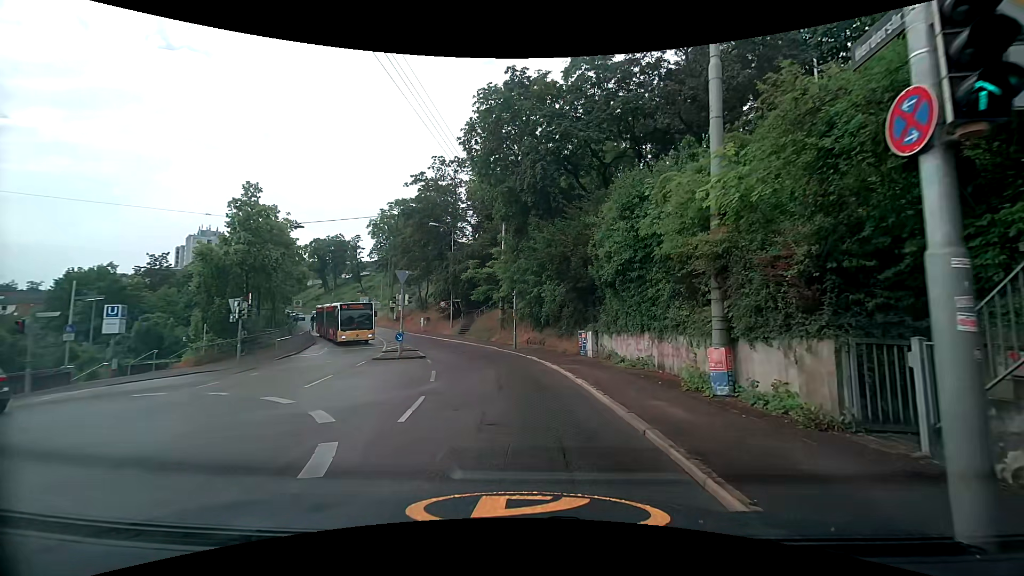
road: secondary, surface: asphalt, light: Day
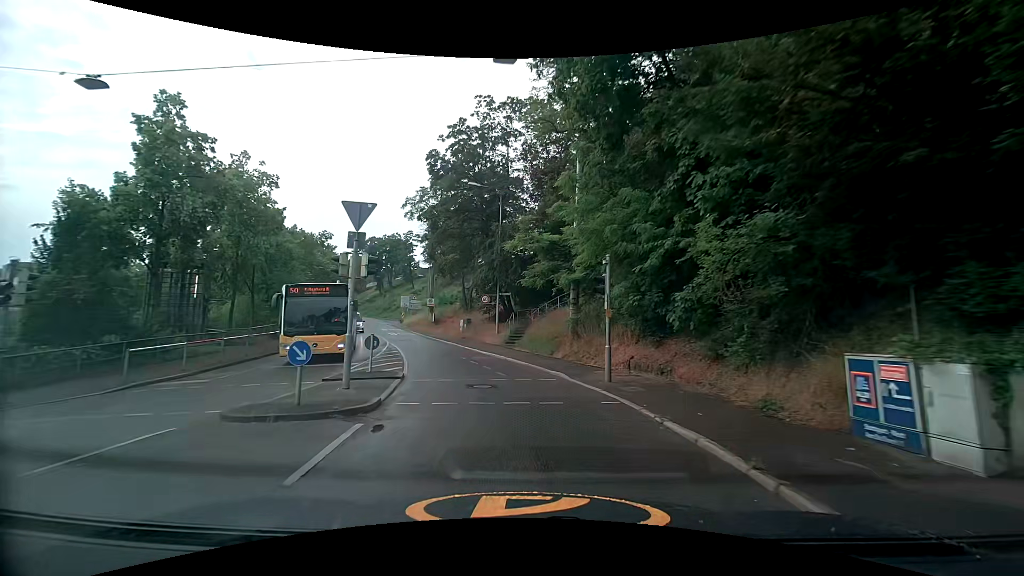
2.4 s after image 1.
(-1.3, +16.0) m; -9°
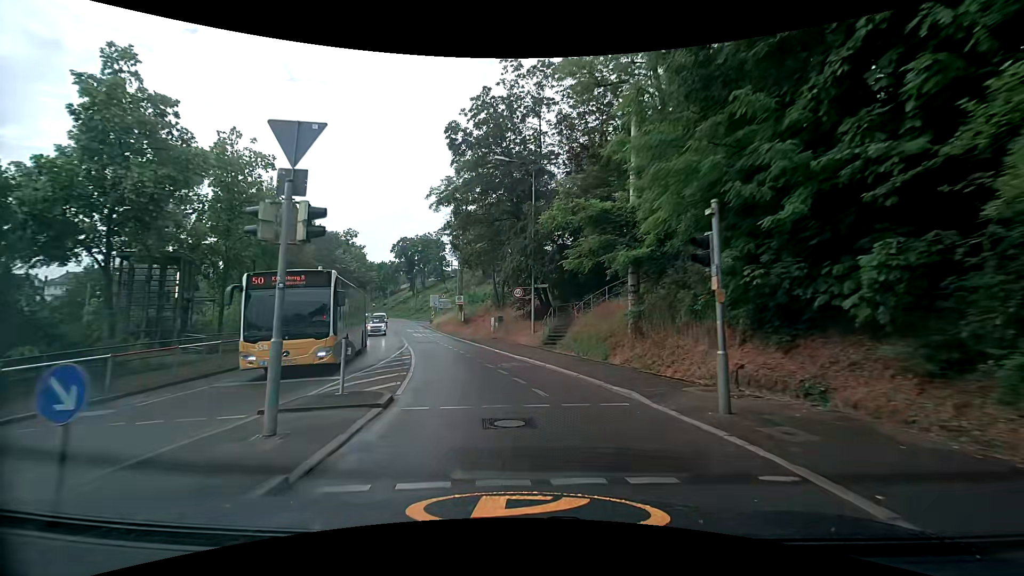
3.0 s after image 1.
(-0.1, +5.2) m; -4°
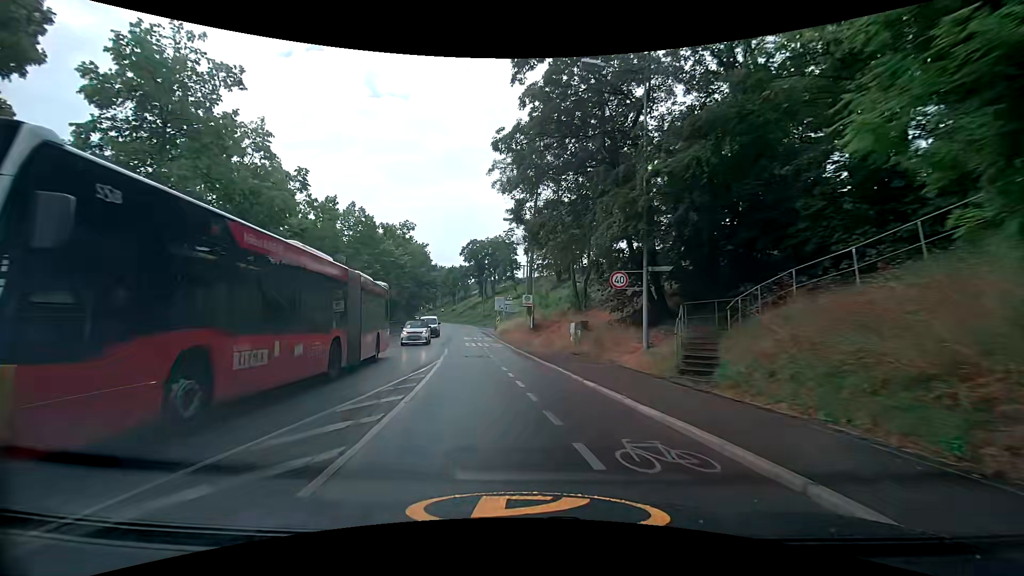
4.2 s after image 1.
(-0.9, +11.1) m; -7°
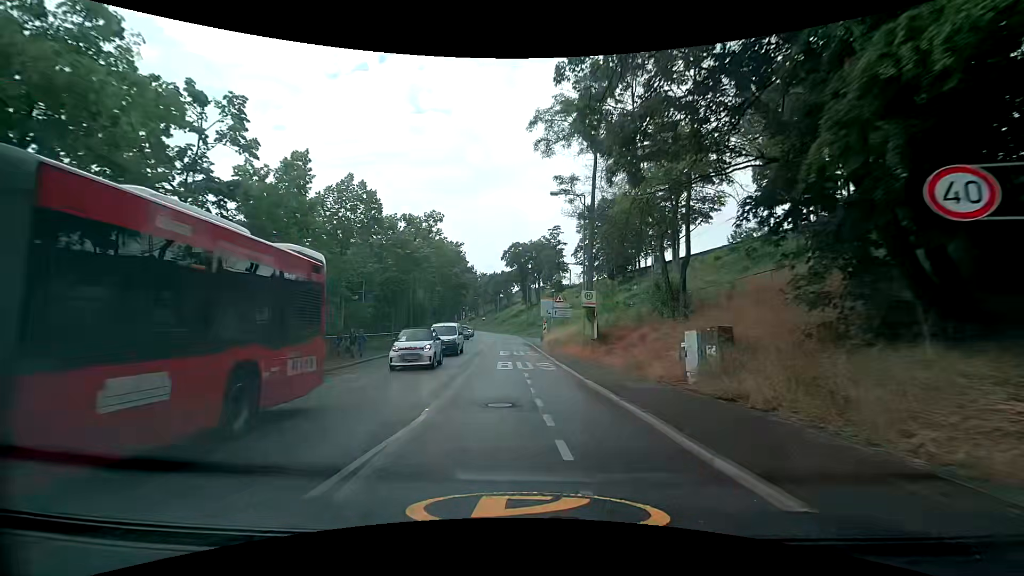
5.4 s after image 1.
(-1.0, +11.4) m; -7°
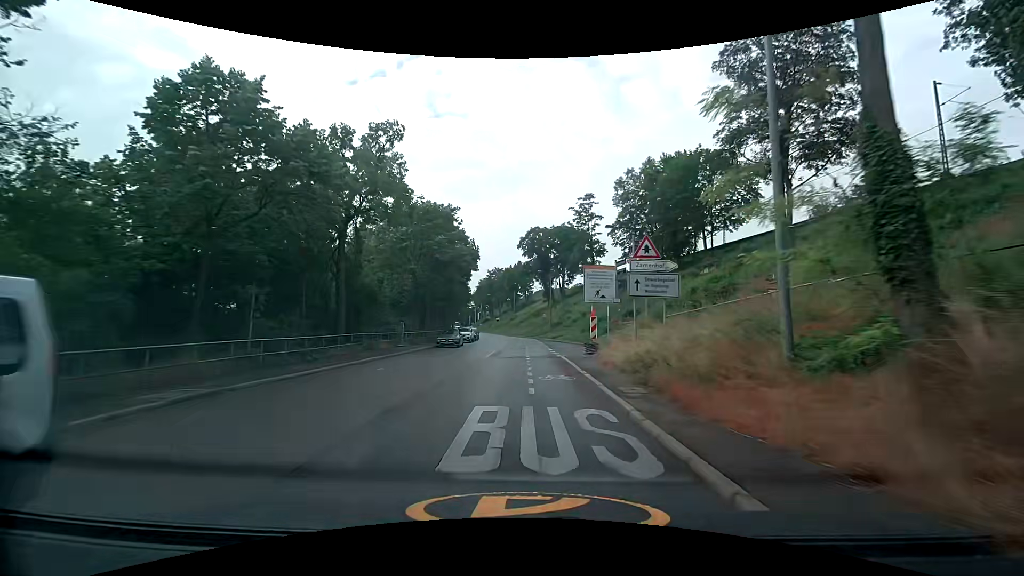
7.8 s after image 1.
(-0.4, +23.8) m; -2°
